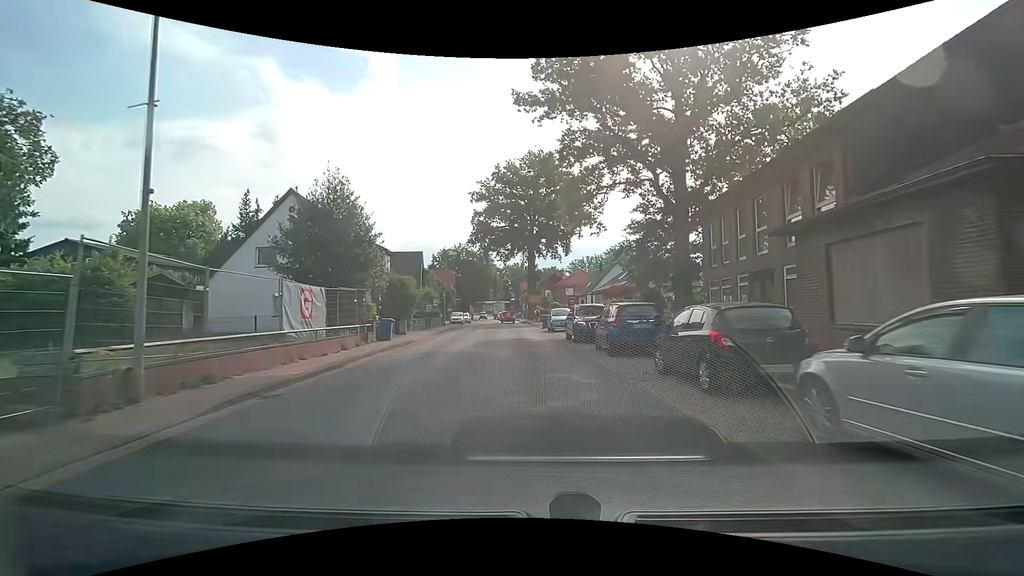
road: tertiary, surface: asphalt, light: Day
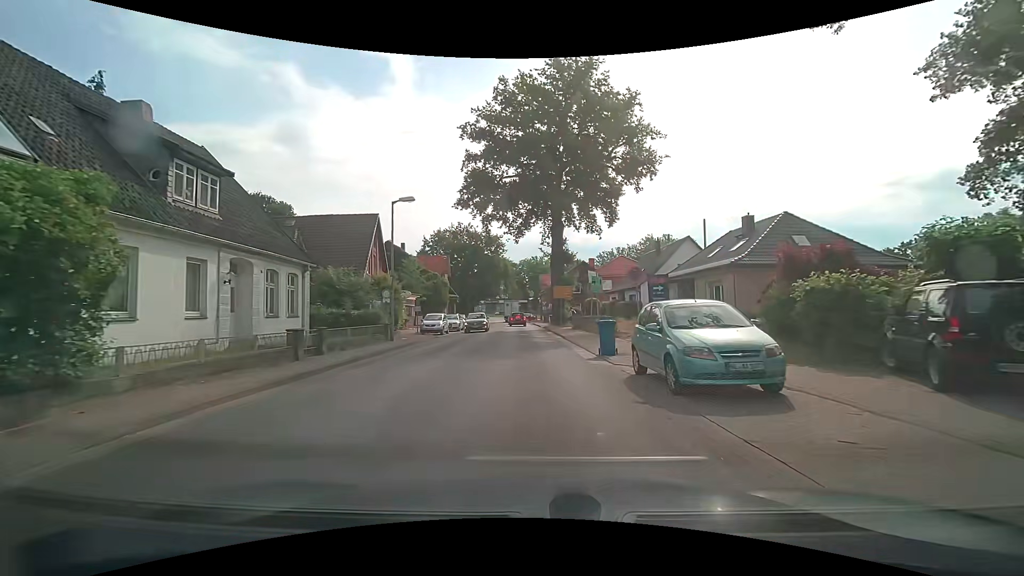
(-0.6, +24.8) m; -2°
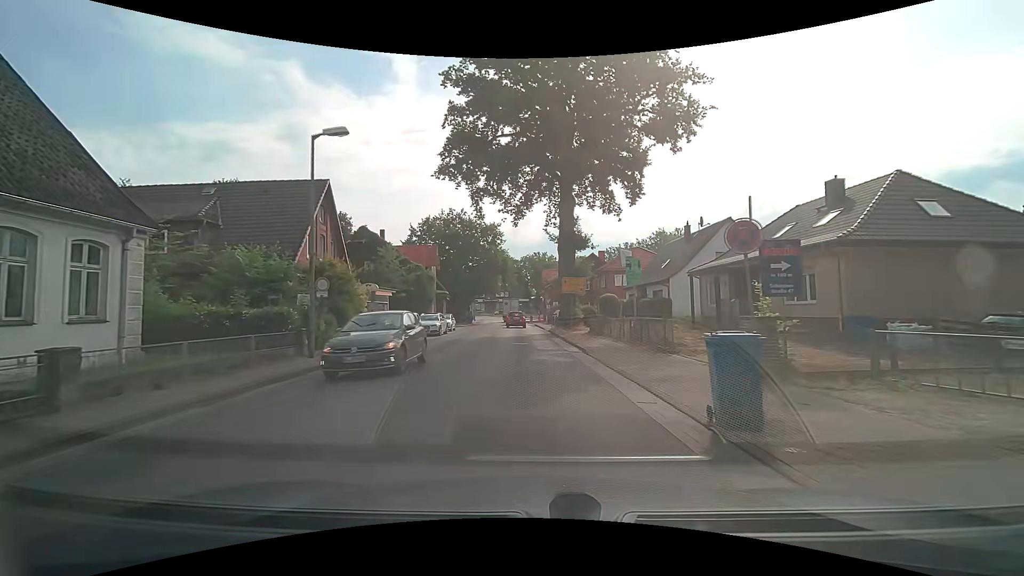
(0.0, +9.5) m; 0°
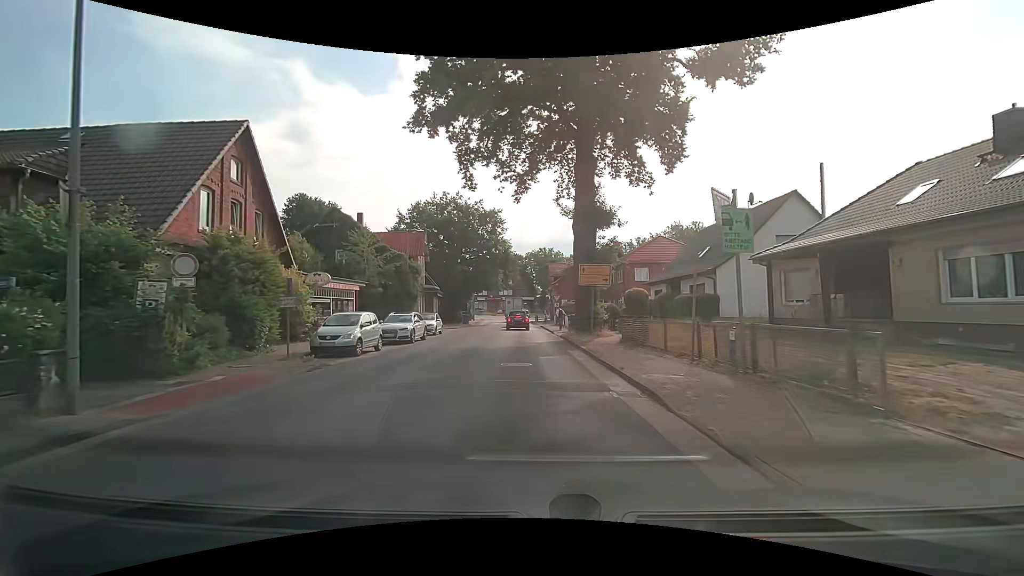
(-0.1, +8.6) m; -1°
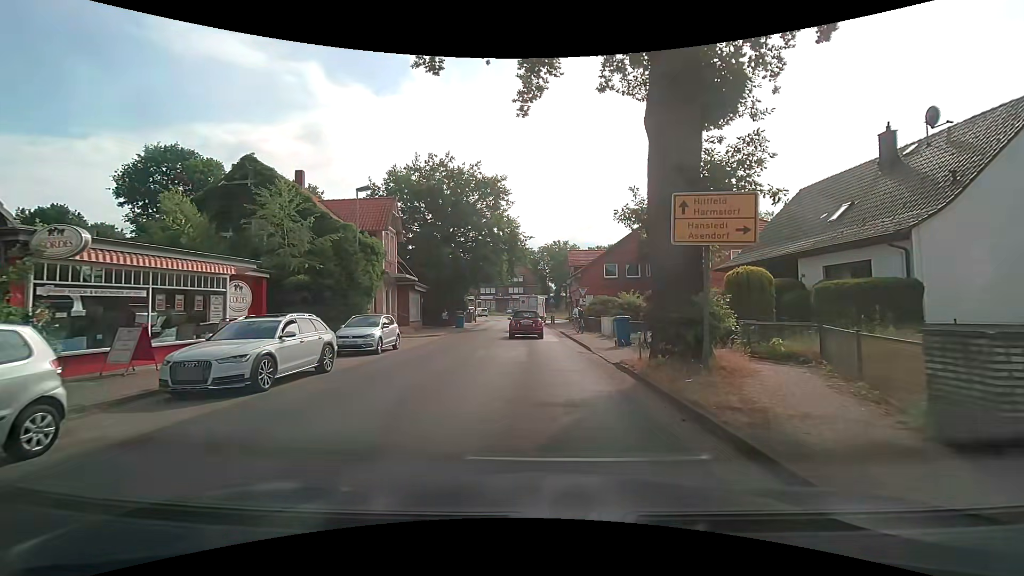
(-0.2, +14.2) m; -2°
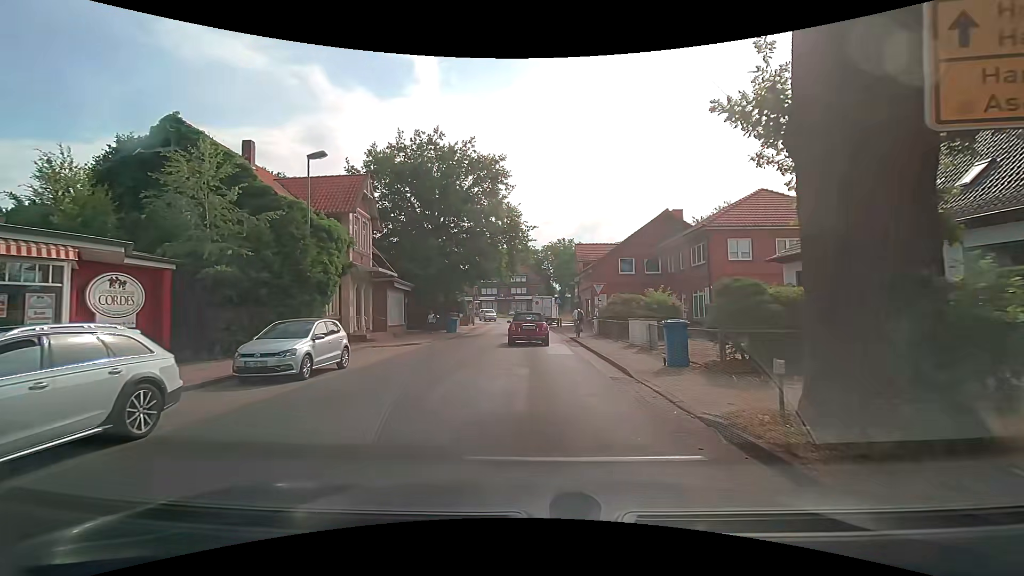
(0.0, +6.2) m; -1°
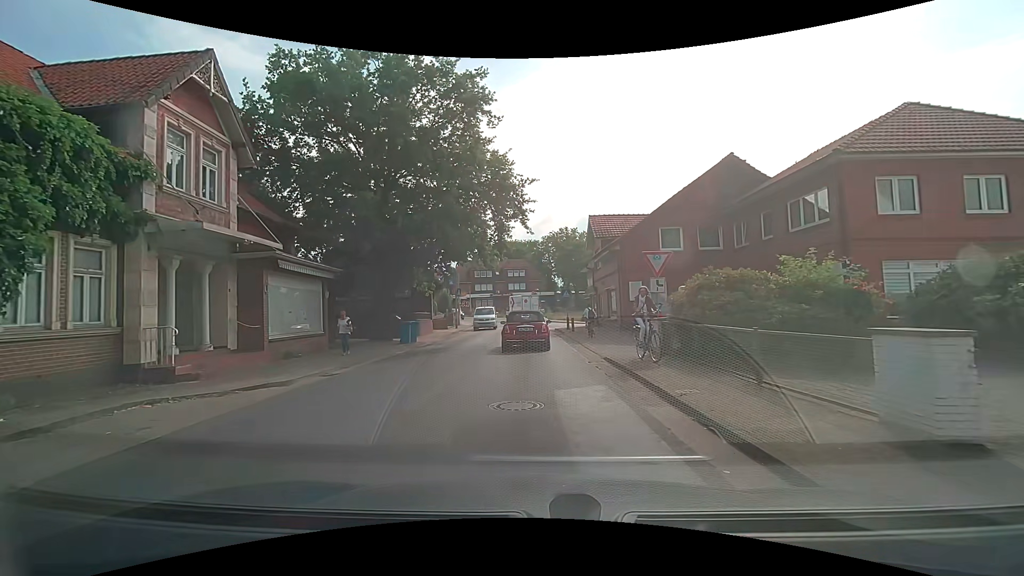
(+0.1, +13.2) m; -1°
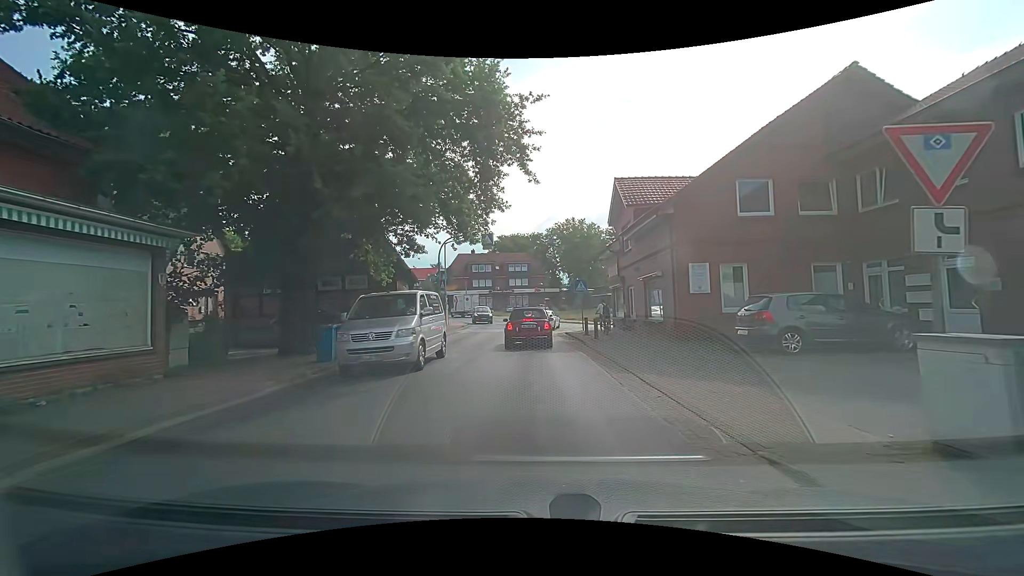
(+0.1, +9.7) m; 0°
